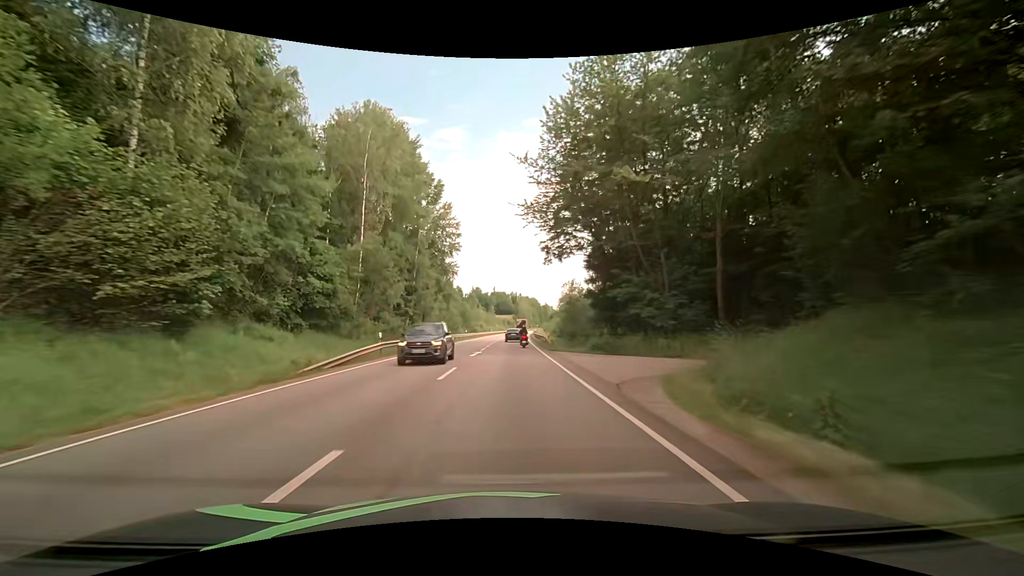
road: primary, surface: asphalt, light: Day
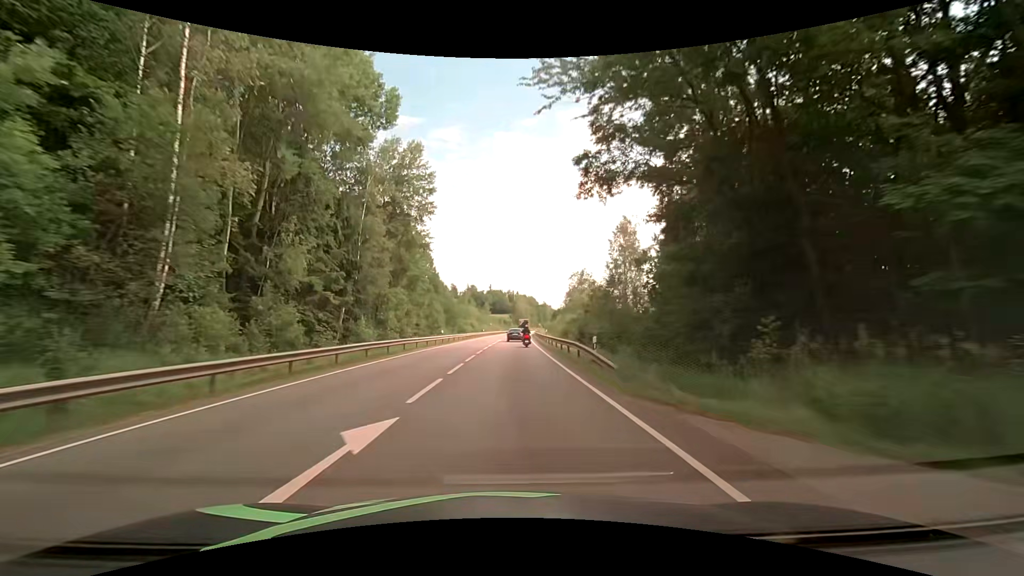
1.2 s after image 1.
(-0.1, +22.9) m; +1°
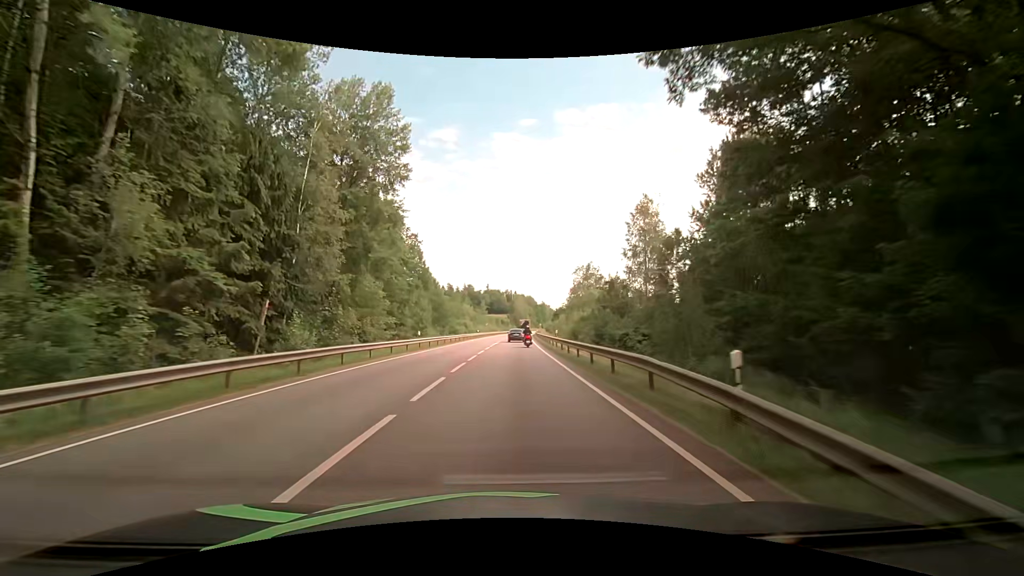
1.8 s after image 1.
(-0.2, +11.5) m; -1°
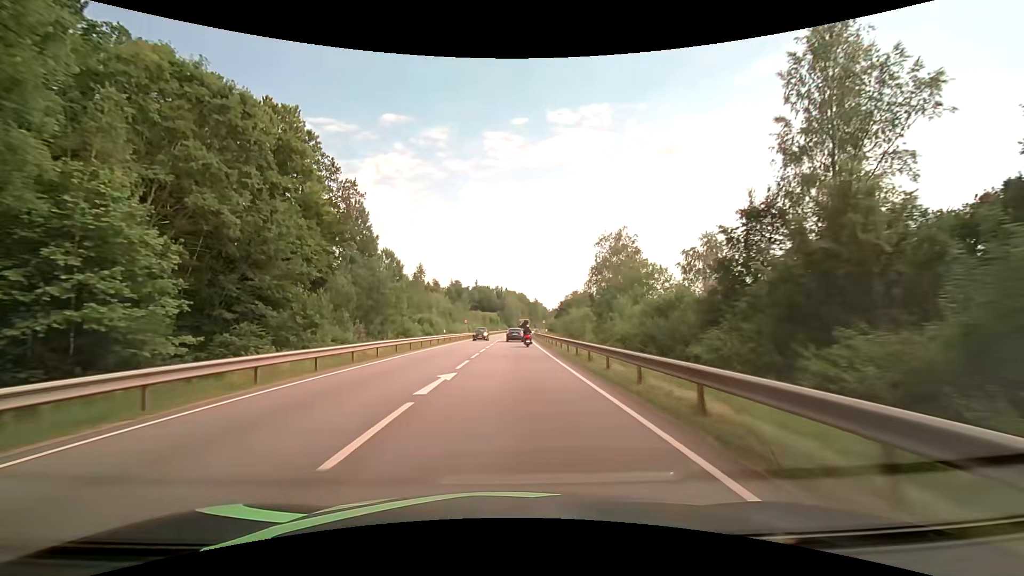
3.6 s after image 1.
(+0.3, +34.9) m; +1°
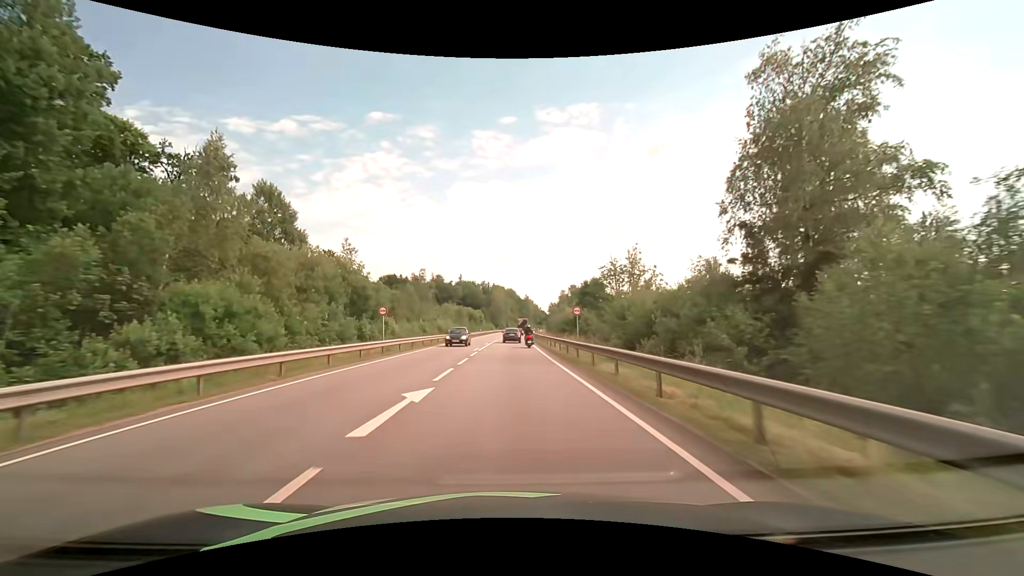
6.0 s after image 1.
(+0.6, +46.1) m; +1°
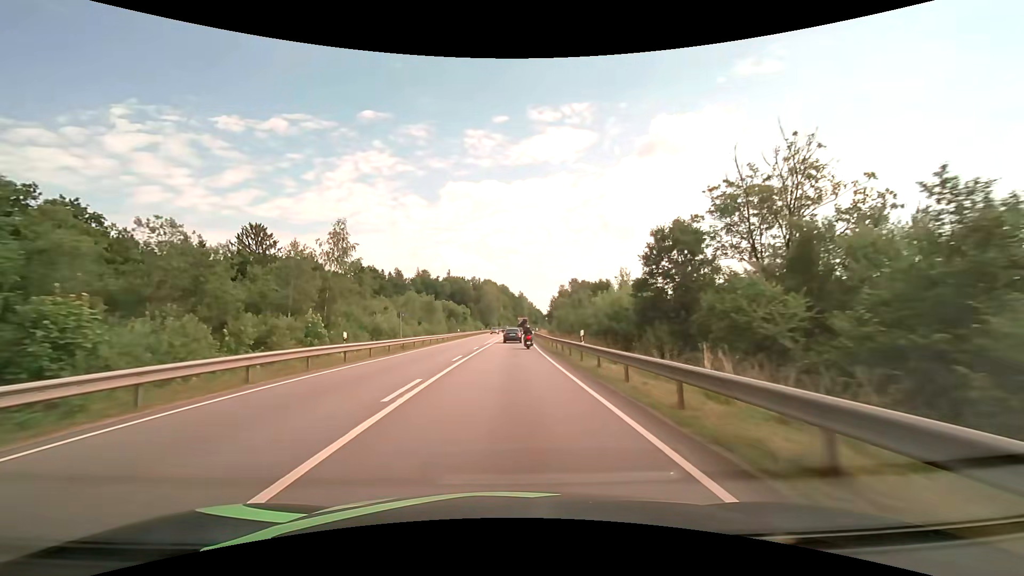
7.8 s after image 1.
(+0.2, +33.7) m; +1°
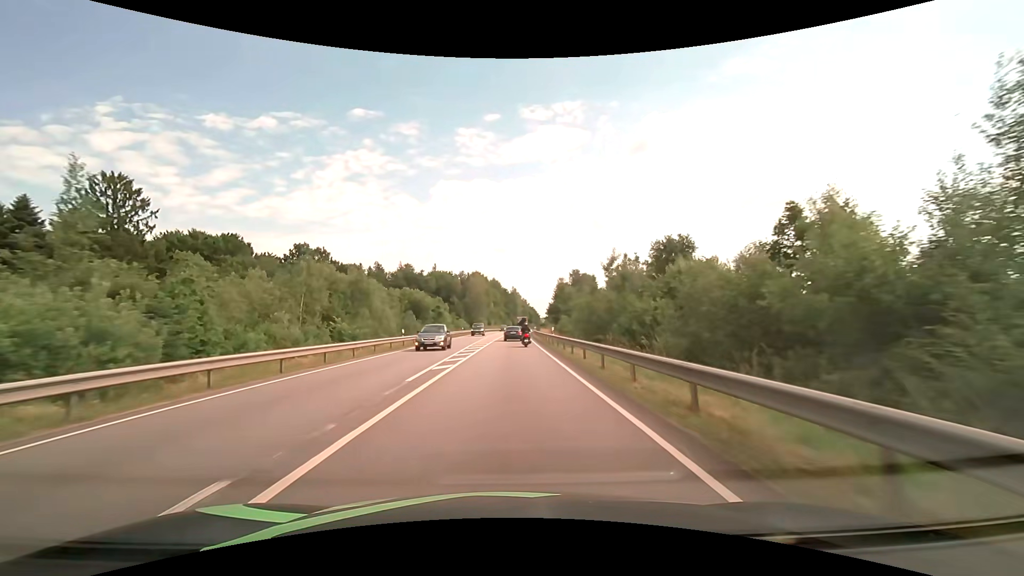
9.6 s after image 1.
(+0.3, +32.9) m; +1°
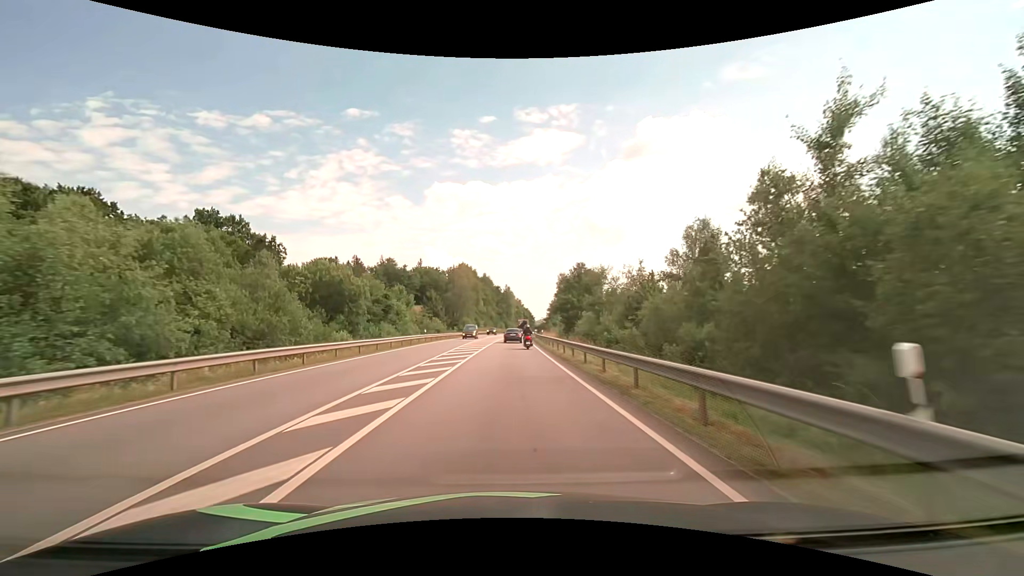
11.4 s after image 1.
(+0.2, +32.4) m; +1°
(0, +10) (0, +20) (0, +30) (0, +40) (+1, +50) (+1, +60) (+1, +70) (+1, +80) (+2, +90) (+2, +100) m
